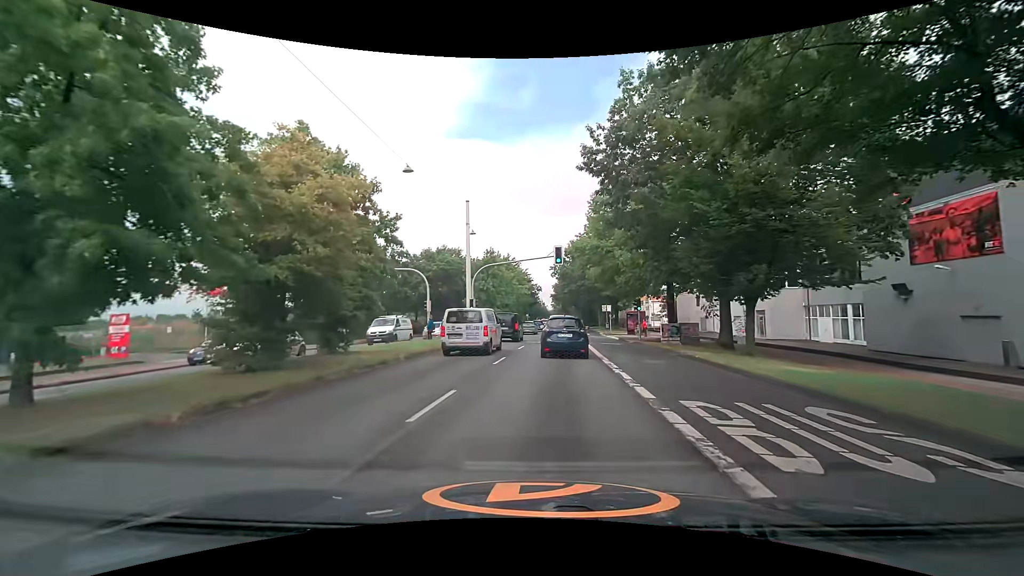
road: primary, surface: asphalt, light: Day
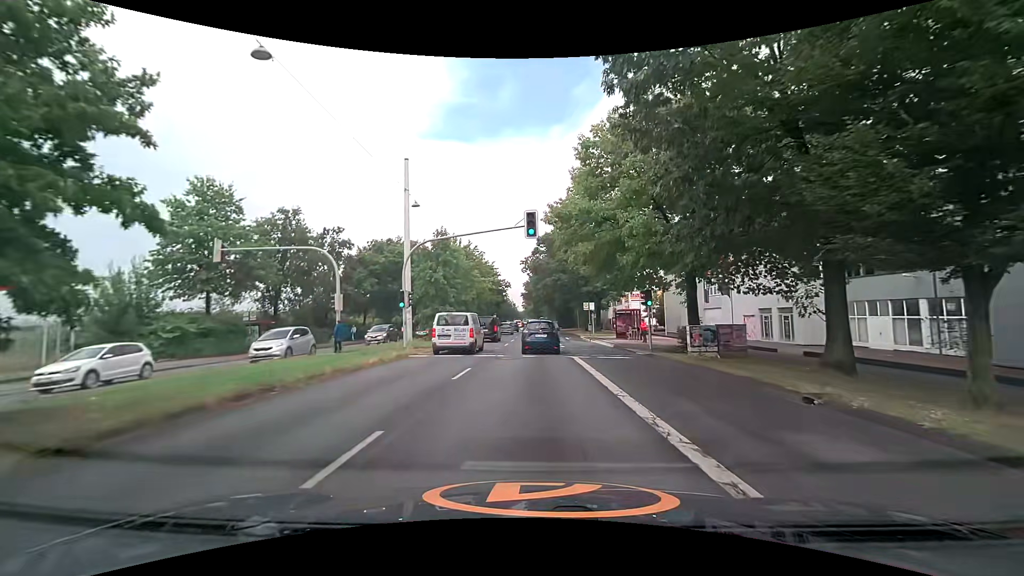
(+0.2, +12.1) m; +2°
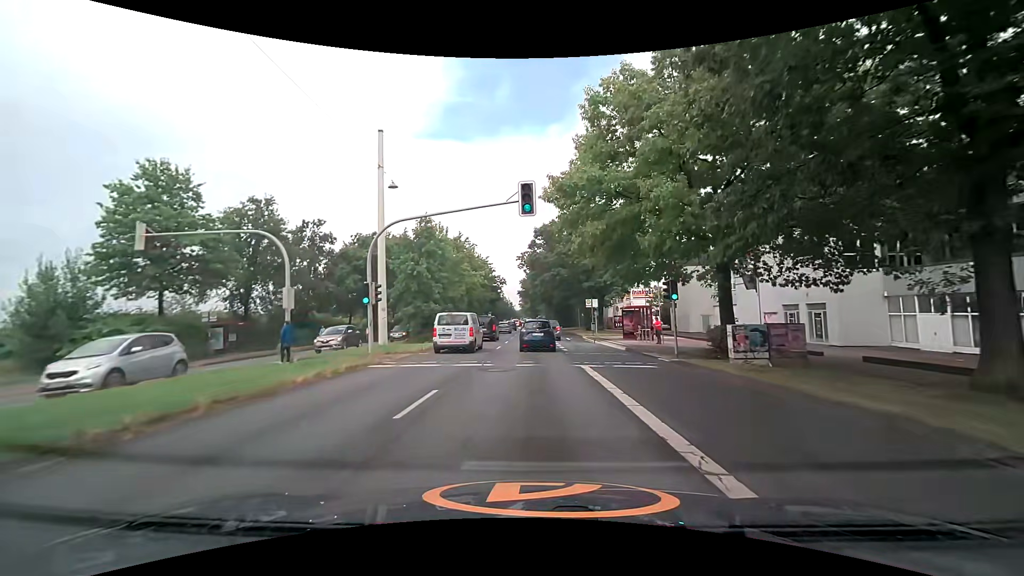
(+0.1, +4.9) m; +2°
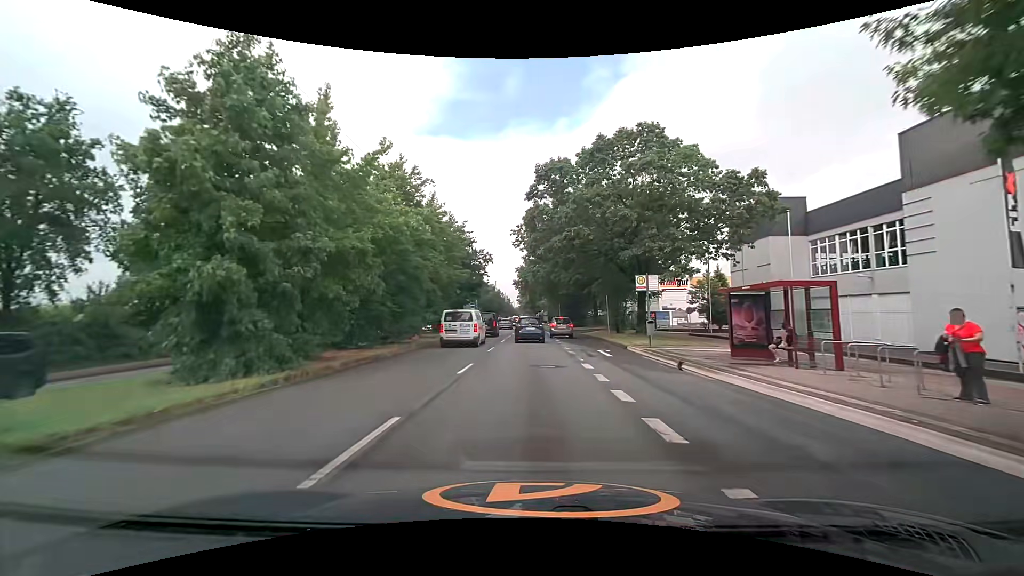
(-0.4, +22.2) m; 0°
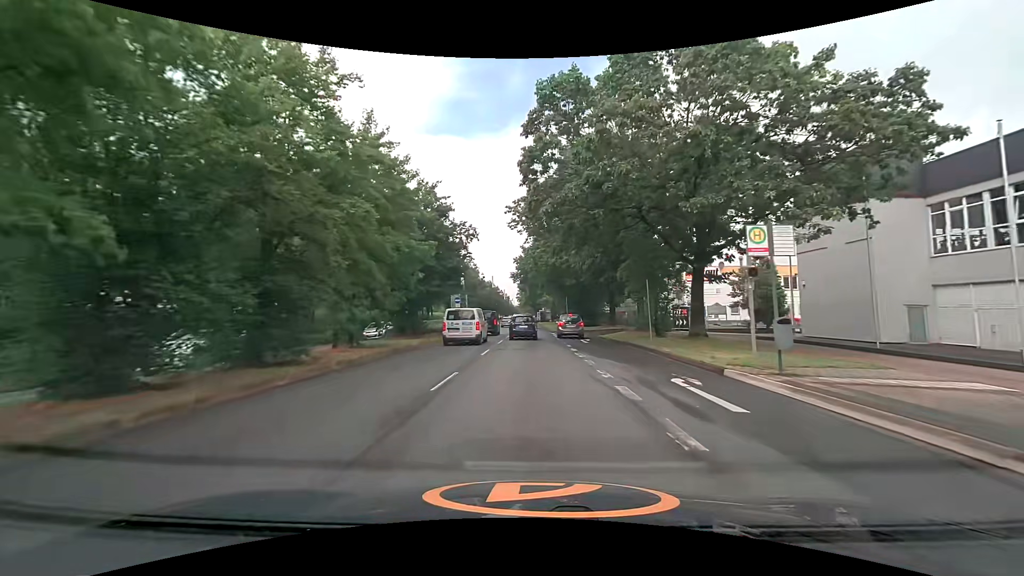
(-0.1, +12.1) m; -1°
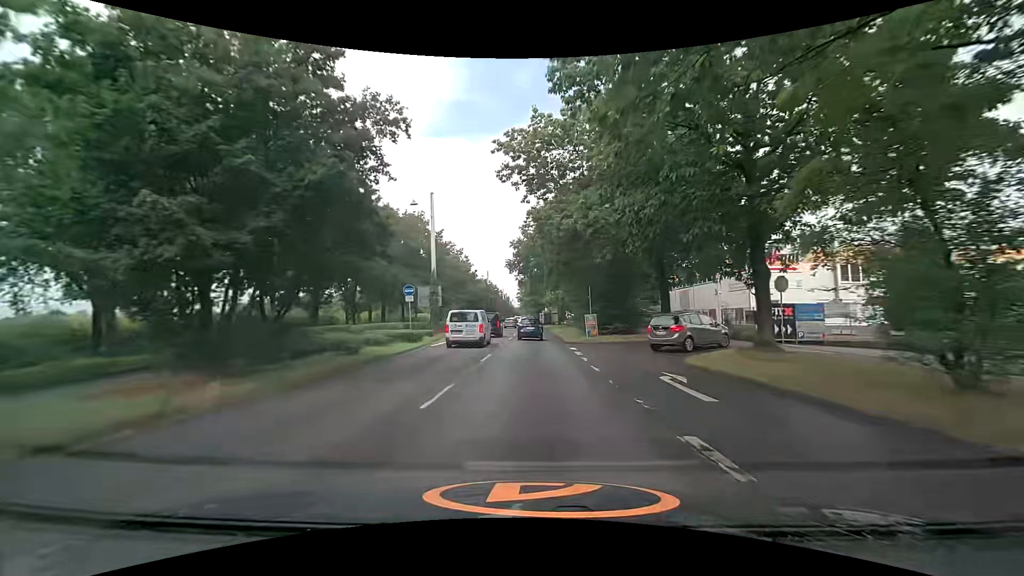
(0.0, +18.8) m; -1°
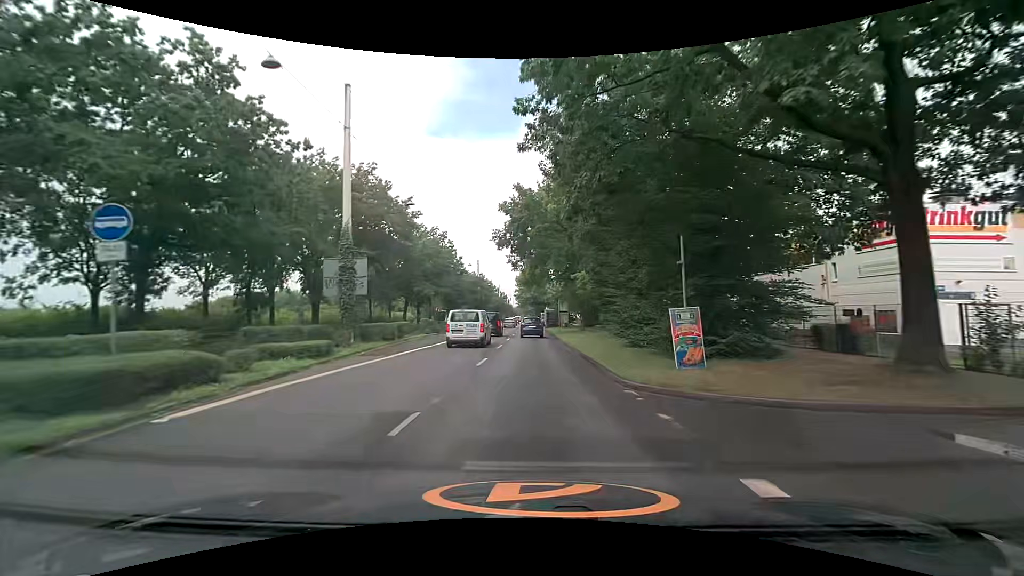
(+0.2, +19.5) m; 0°
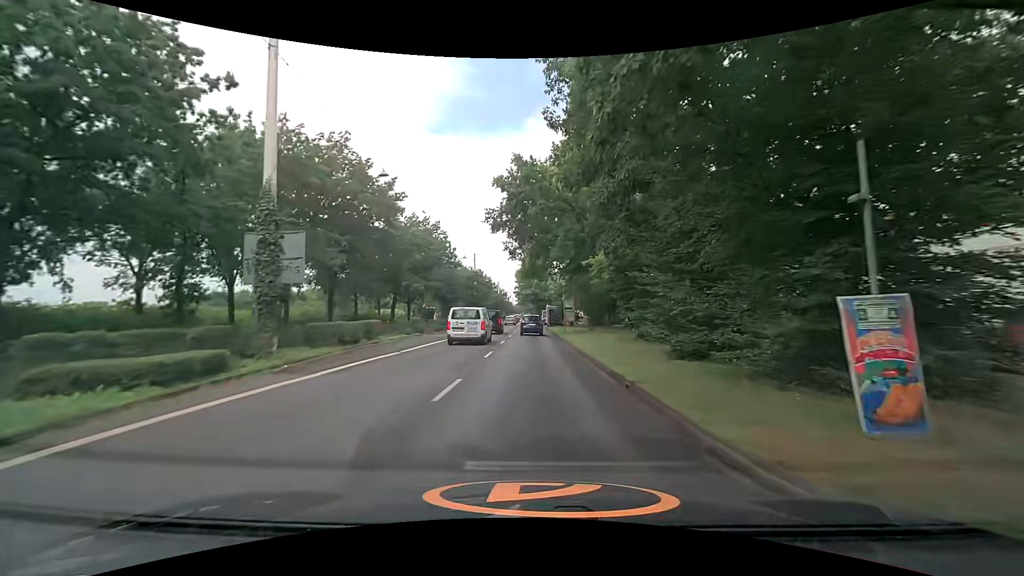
(+0.1, +6.6) m; +1°
(0, +10) (0, +20) (0, +30) (0, +40) (0, +50) (0, +60) (0, +70) (0, +80) (0, +90) (0, +100) m
